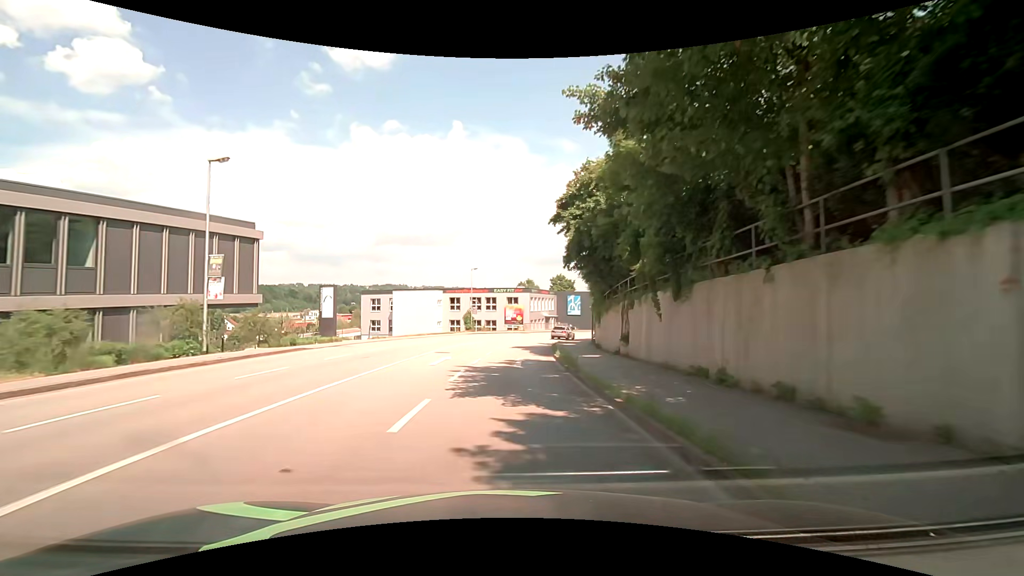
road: tertiary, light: Day
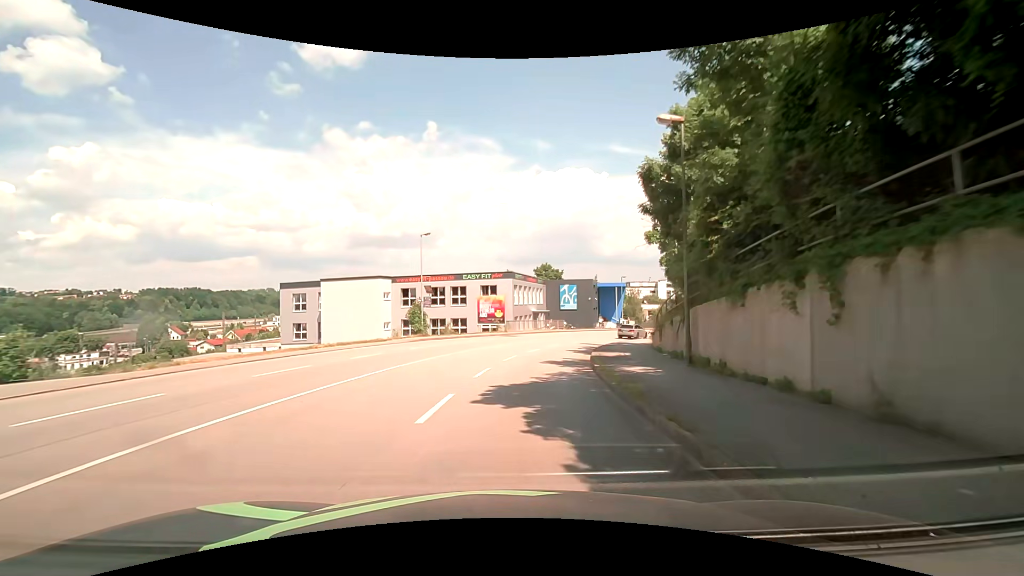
(-0.3, +23.5) m; 0°
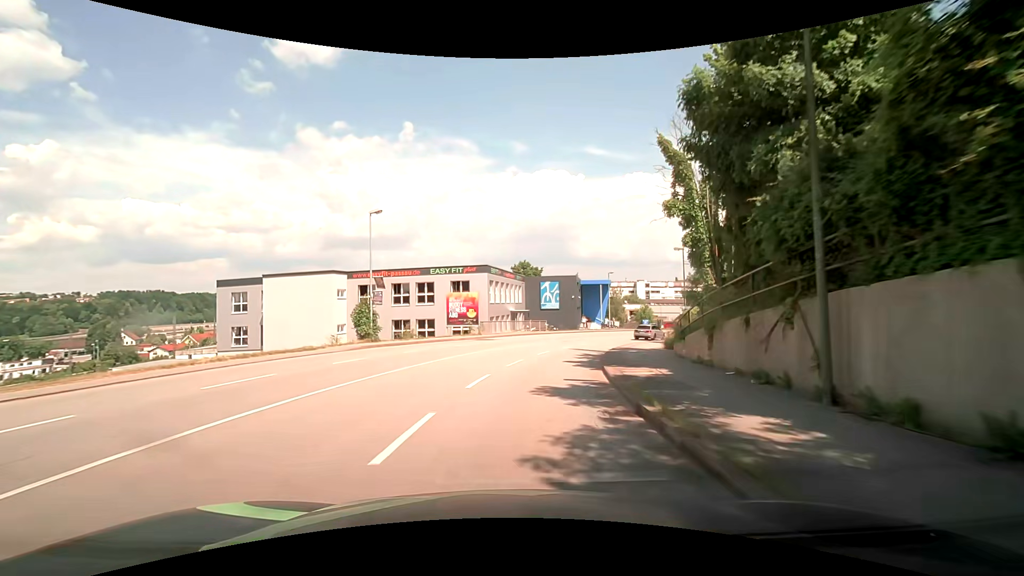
(+0.2, +7.8) m; +4°
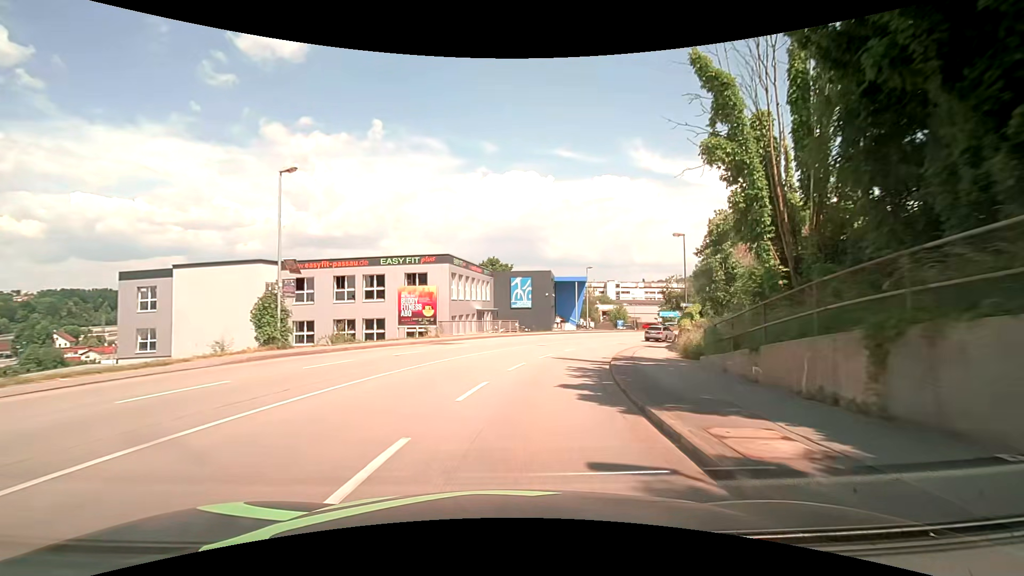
(+0.2, +7.8) m; +2°
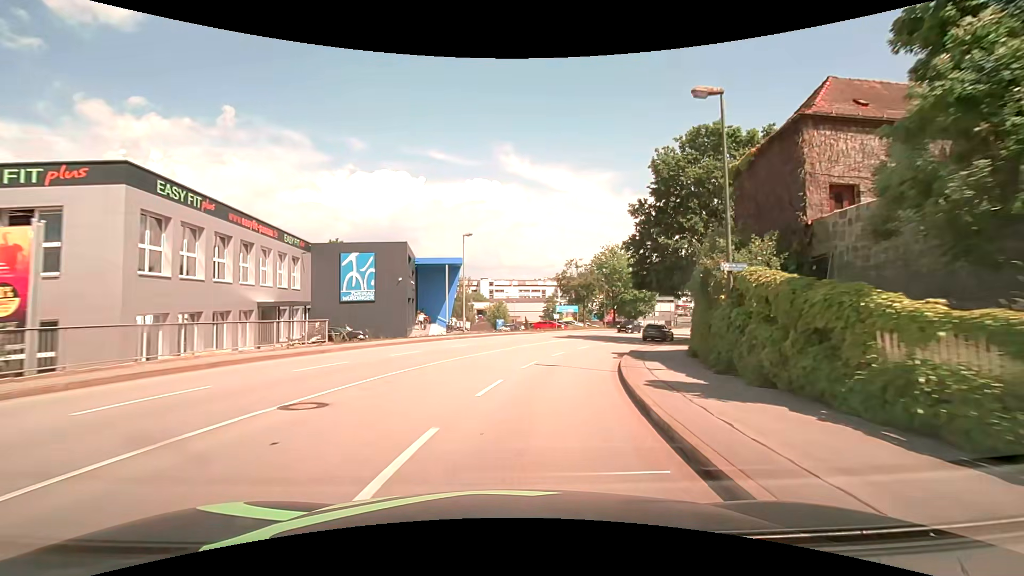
(+2.9, +23.0) m; +15°
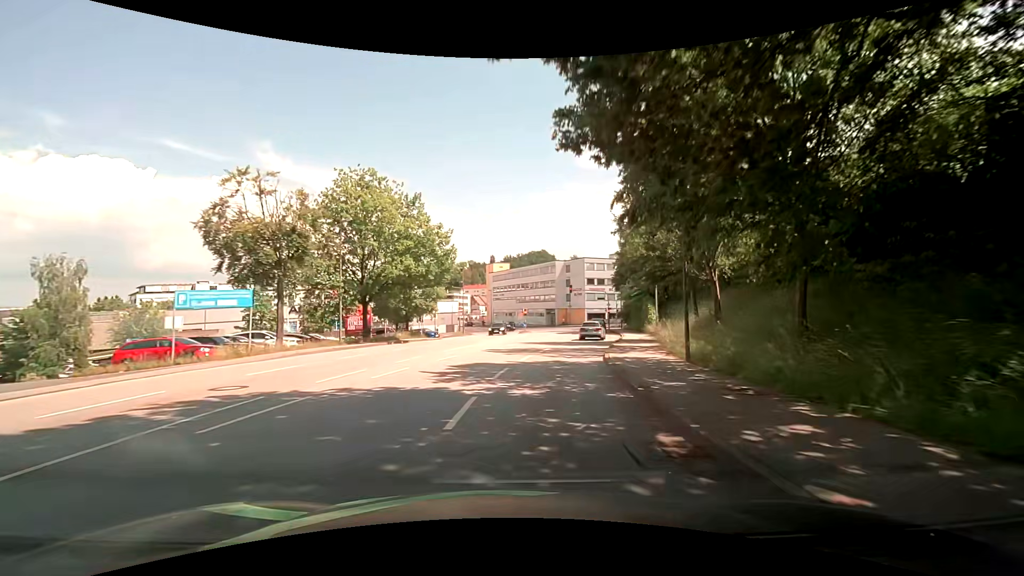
(+8.7, +37.5) m; +26°
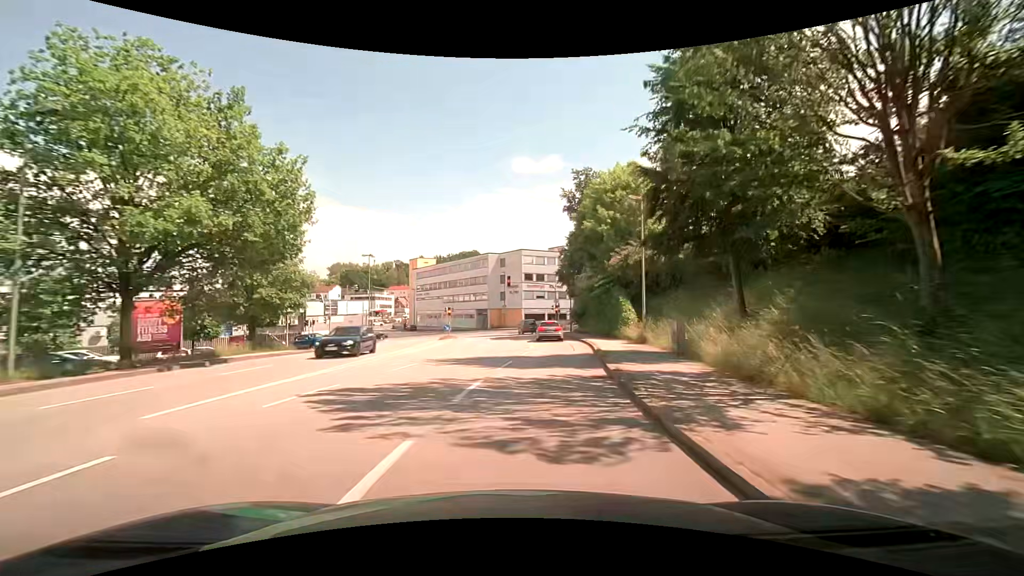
(+1.1, +15.4) m; +8°
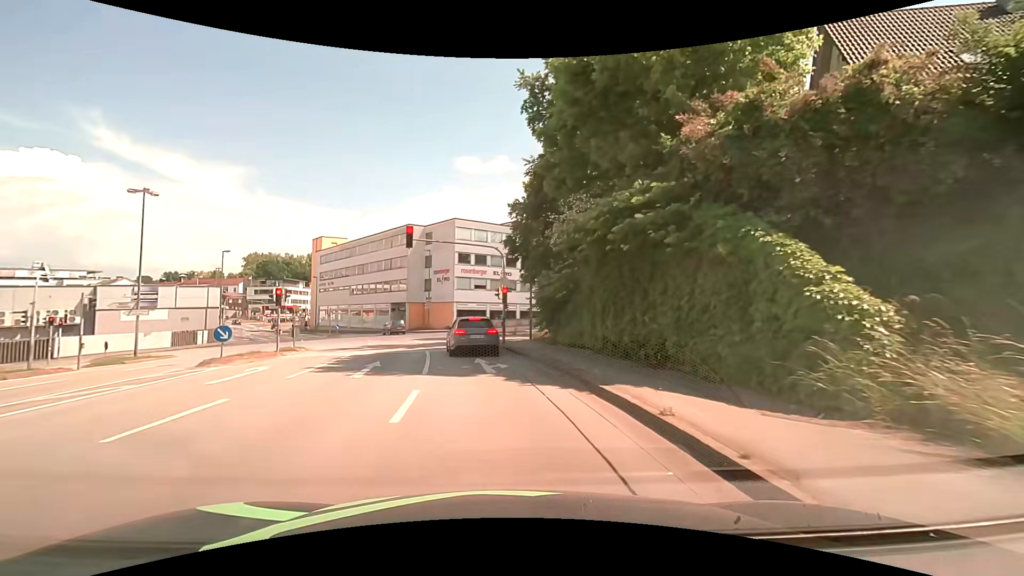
(+2.3, +25.3) m; +7°
(0, +10) (-2, +20) (-3, +30) (-6, +39) (-9, +49) (-13, +58) (-18, +67) (-24, +75) (-30, +83) (-36, +90) m
